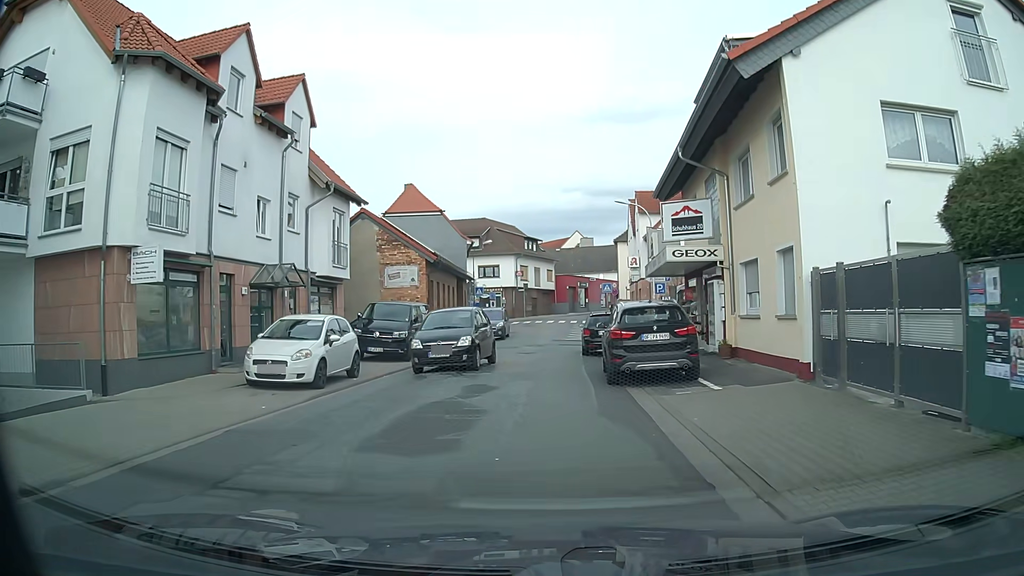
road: unclassified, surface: asphalt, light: Day
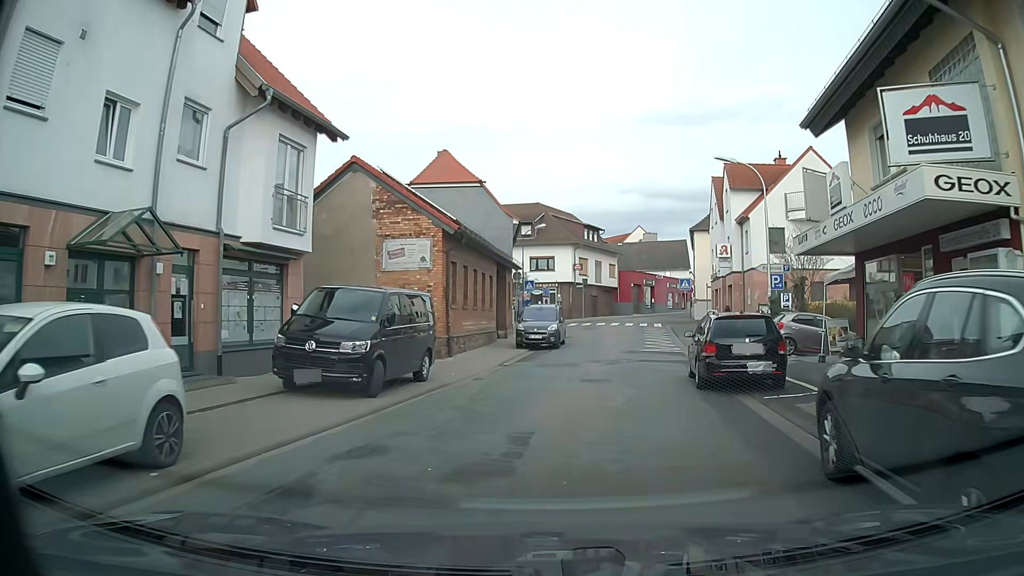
(-0.5, +10.6) m; -4°
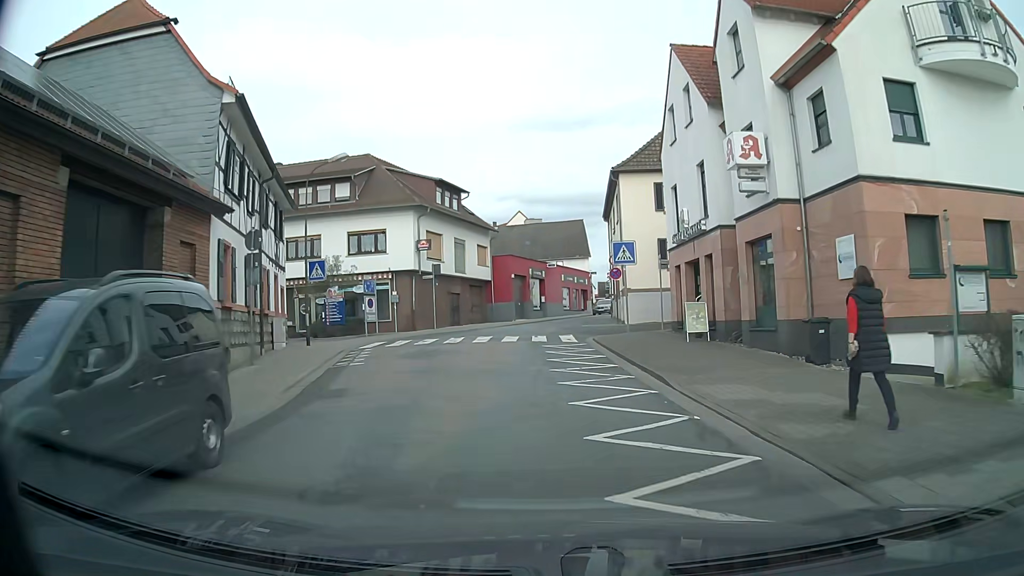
(+2.5, +24.4) m; +9°
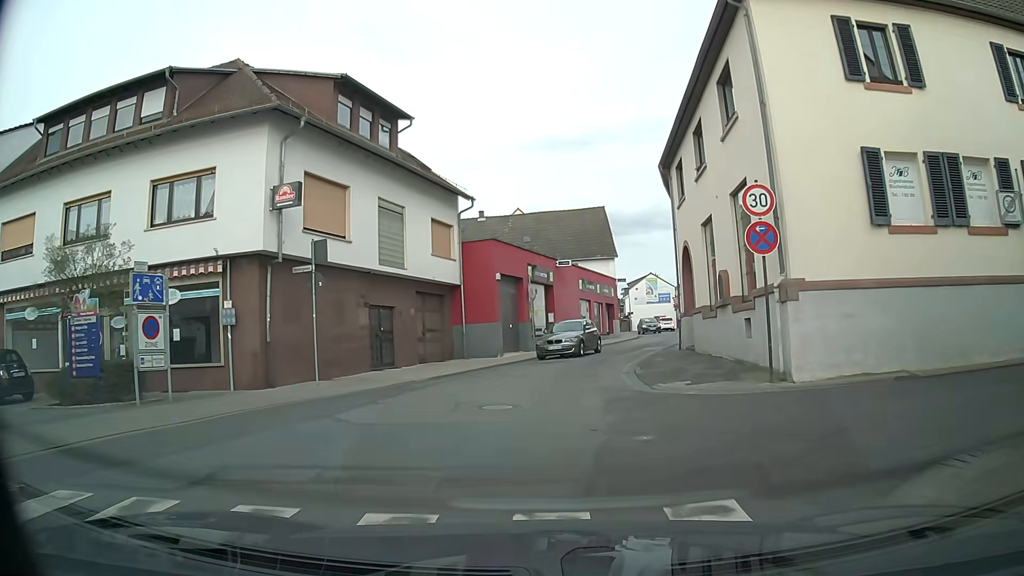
(-0.2, +21.2) m; -1°
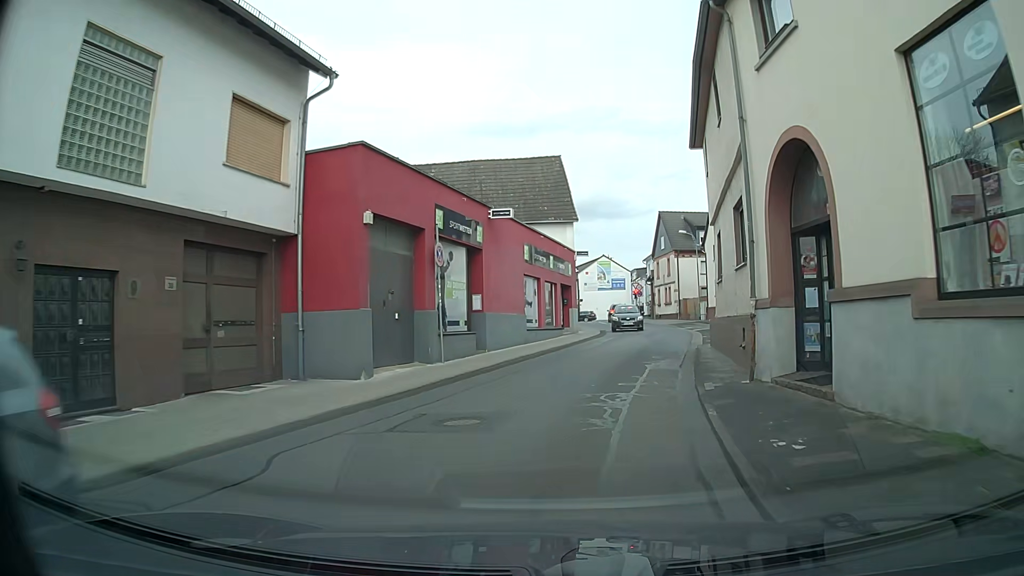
(+0.5, +13.8) m; +4°
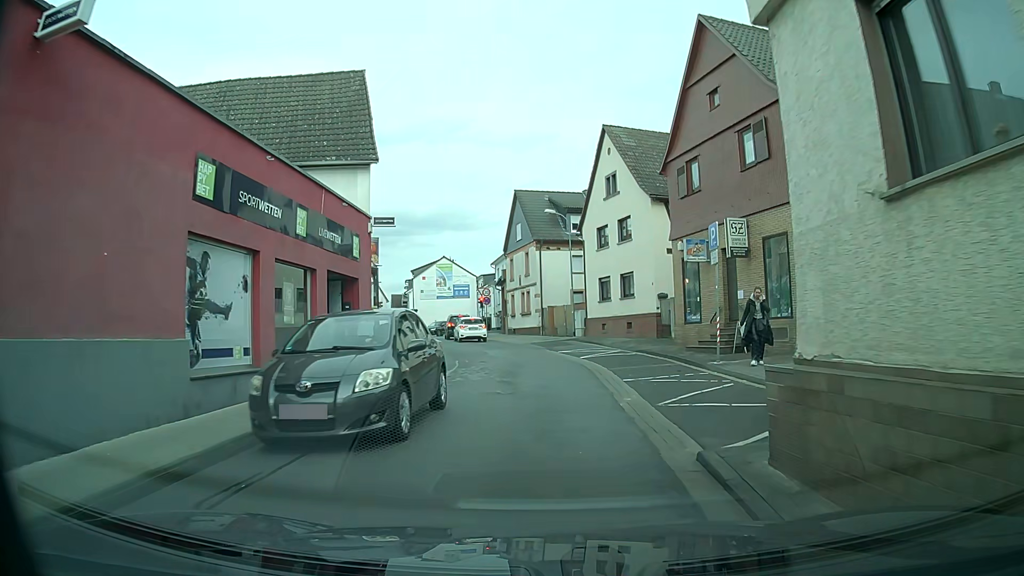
(+1.9, +16.1) m; +13°
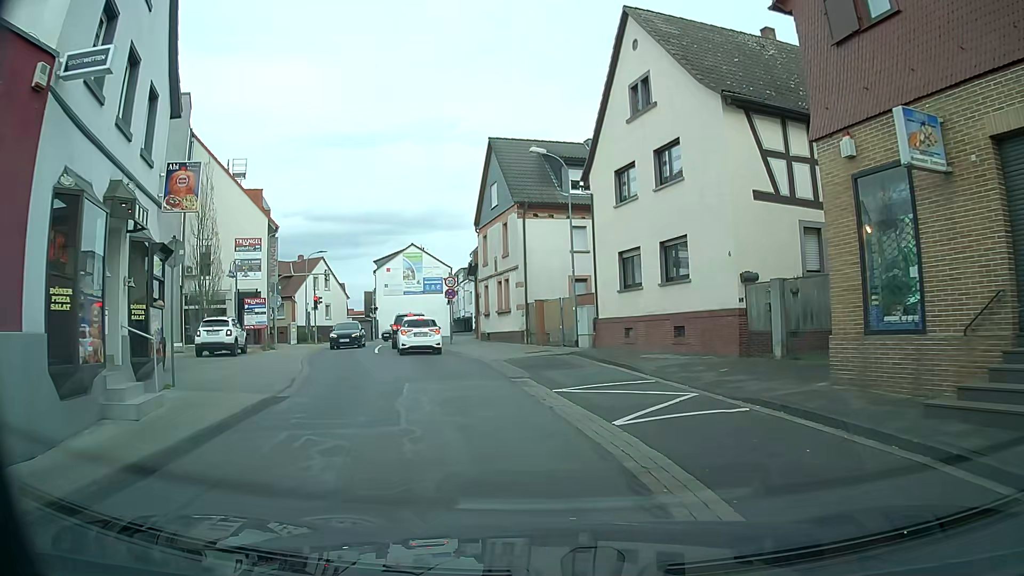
(+0.3, +13.7) m; +2°
